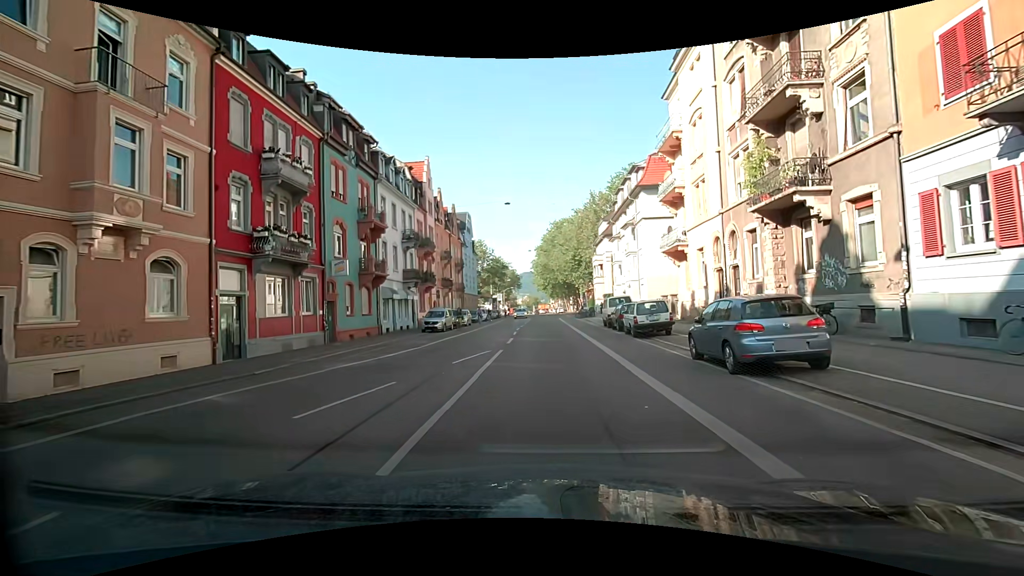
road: secondary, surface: asphalt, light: Day
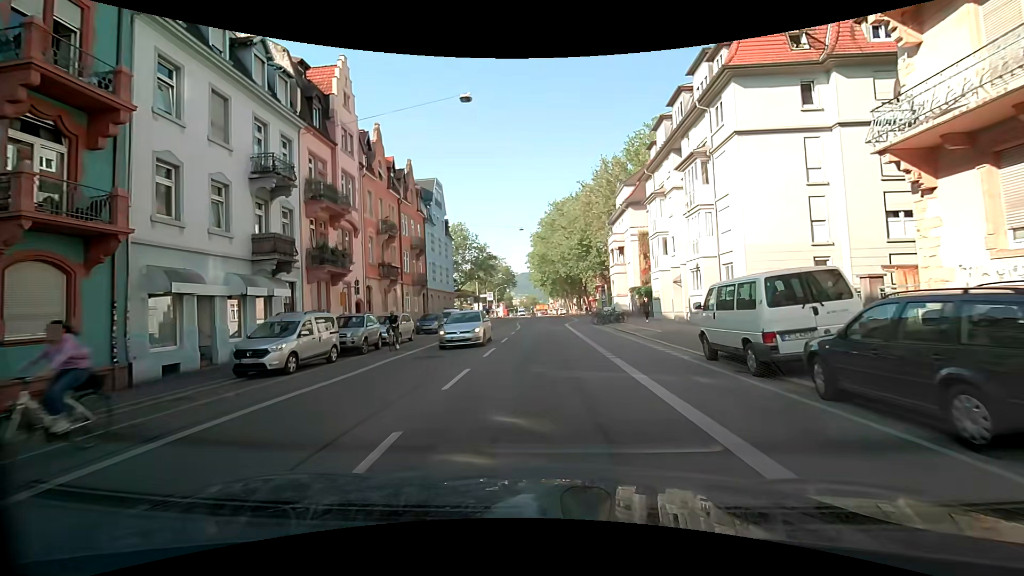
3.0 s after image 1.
(-0.1, +22.1) m; 0°
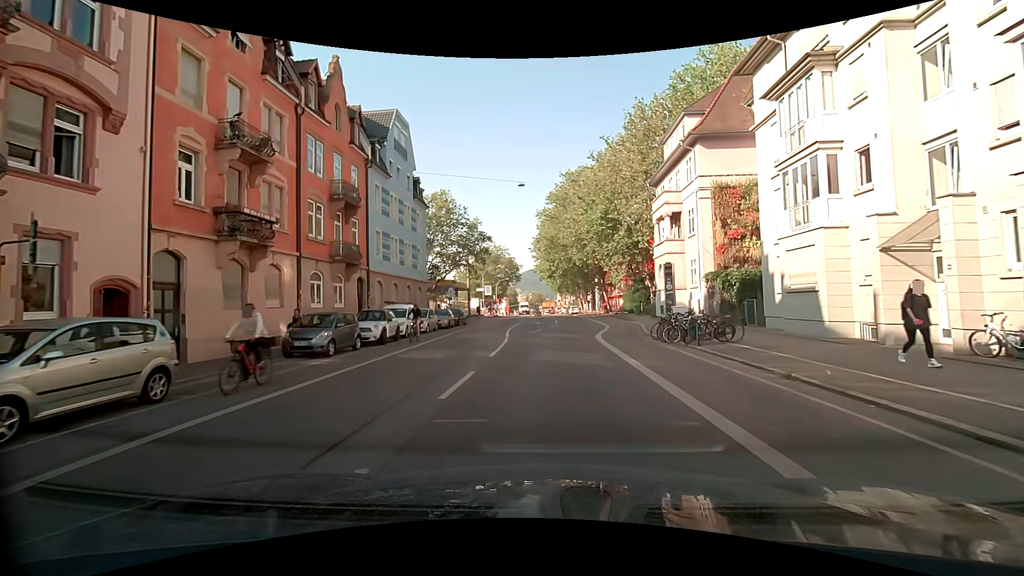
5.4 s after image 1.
(-0.3, +19.5) m; -1°
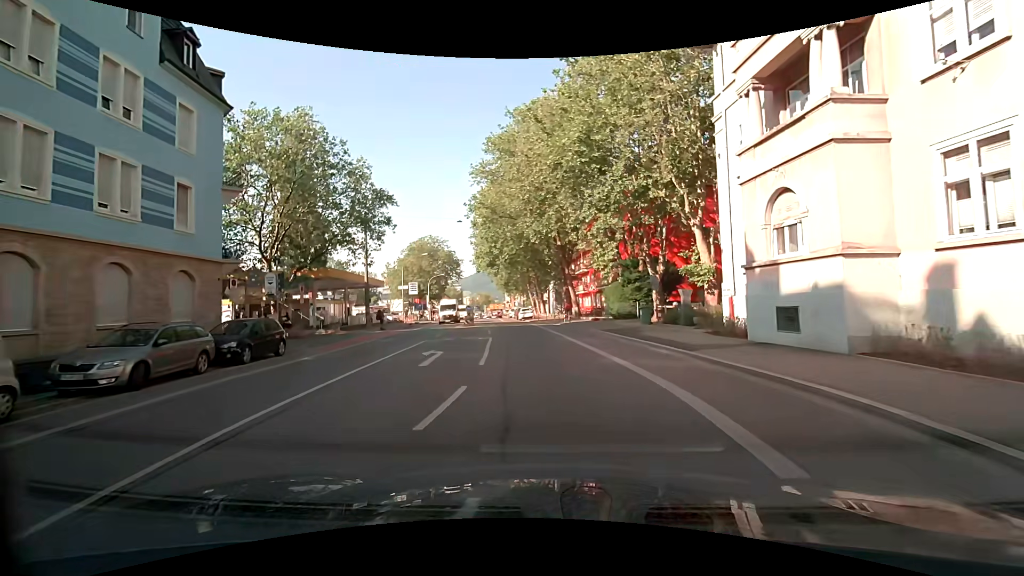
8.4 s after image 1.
(+0.8, +24.6) m; +6°
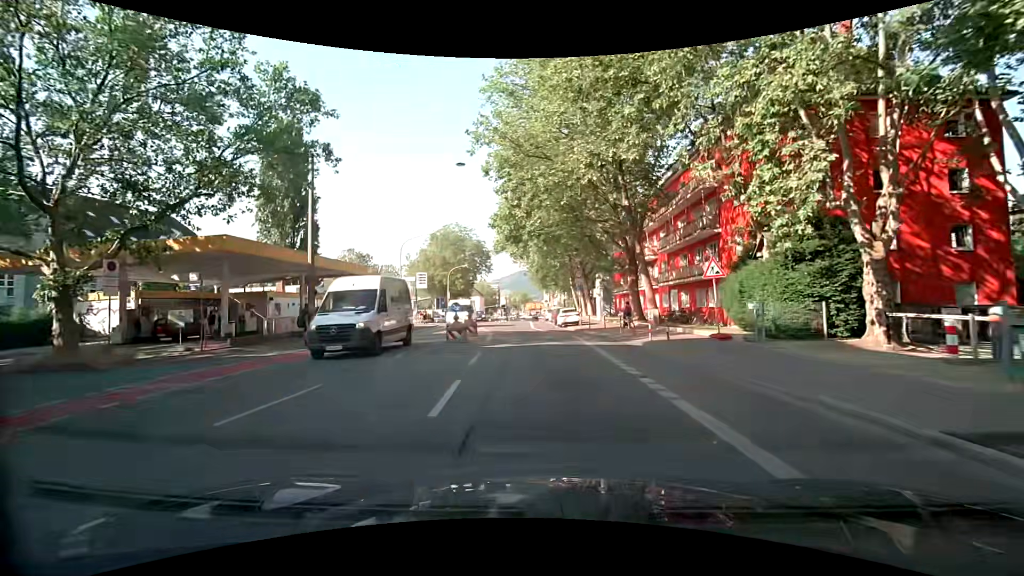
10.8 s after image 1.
(-0.9, +19.4) m; -4°
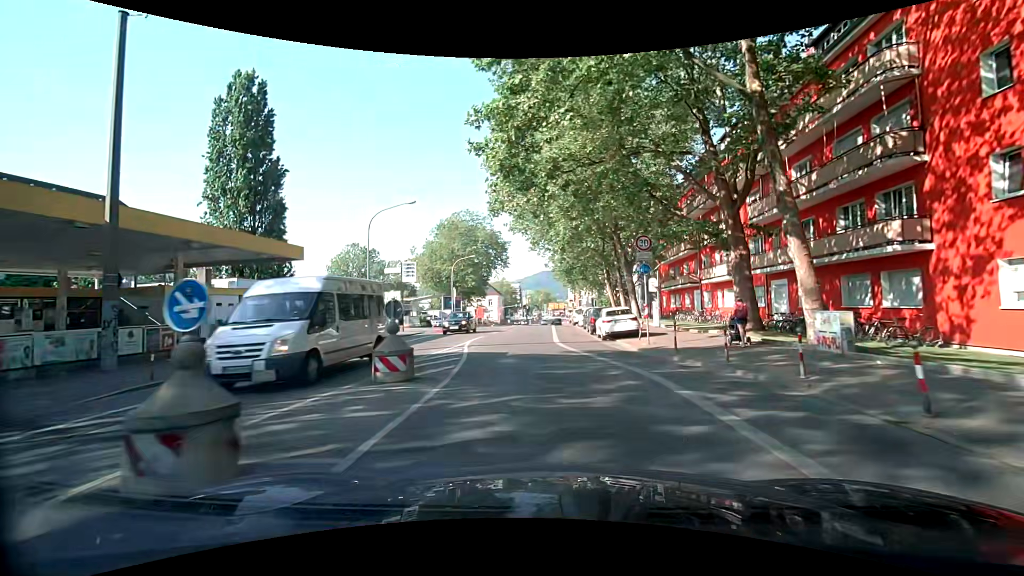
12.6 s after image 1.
(-0.4, +15.7) m; -3°
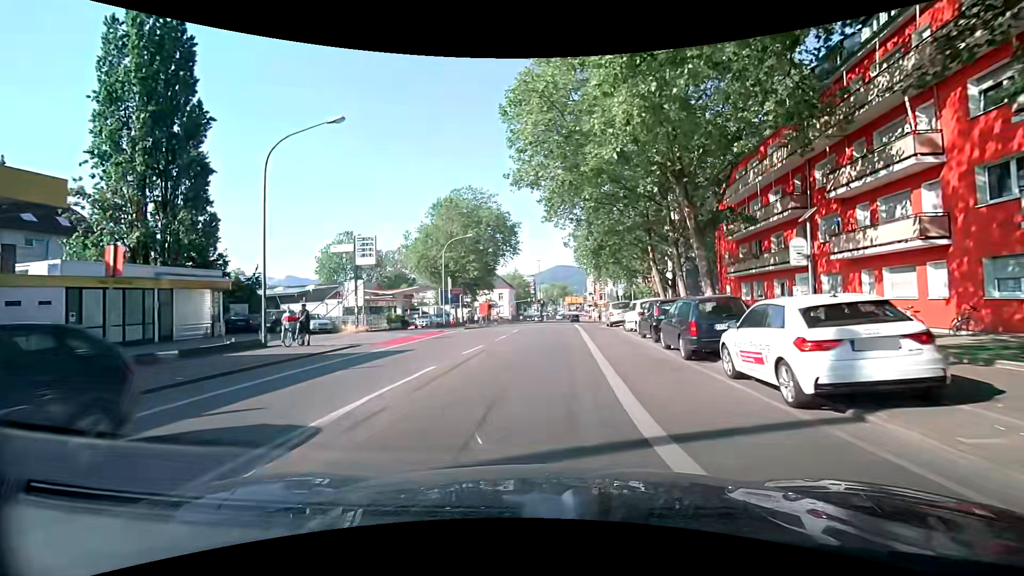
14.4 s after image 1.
(-0.4, +15.8) m; -2°
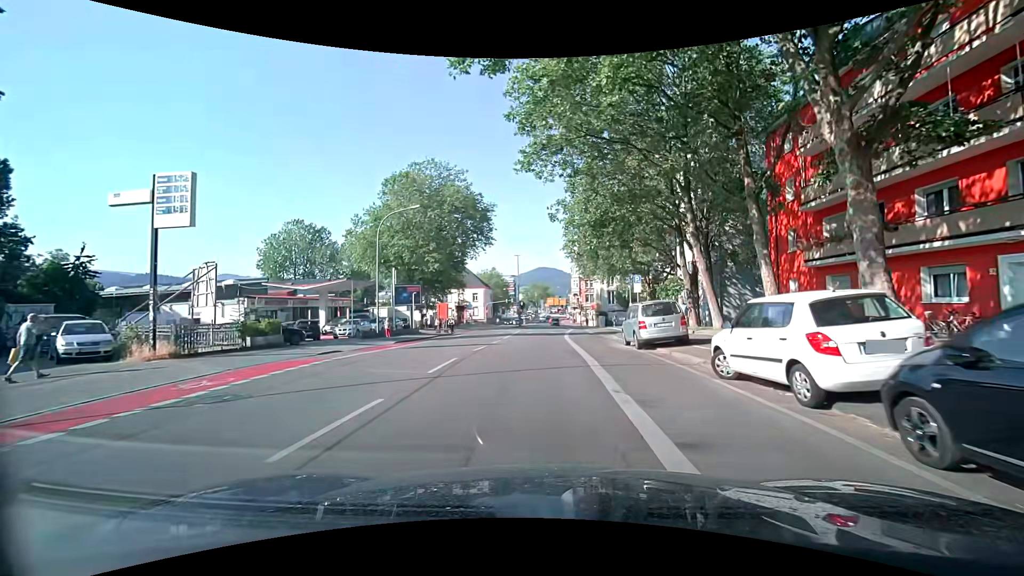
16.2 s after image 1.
(+0.3, +15.5) m; +2°
